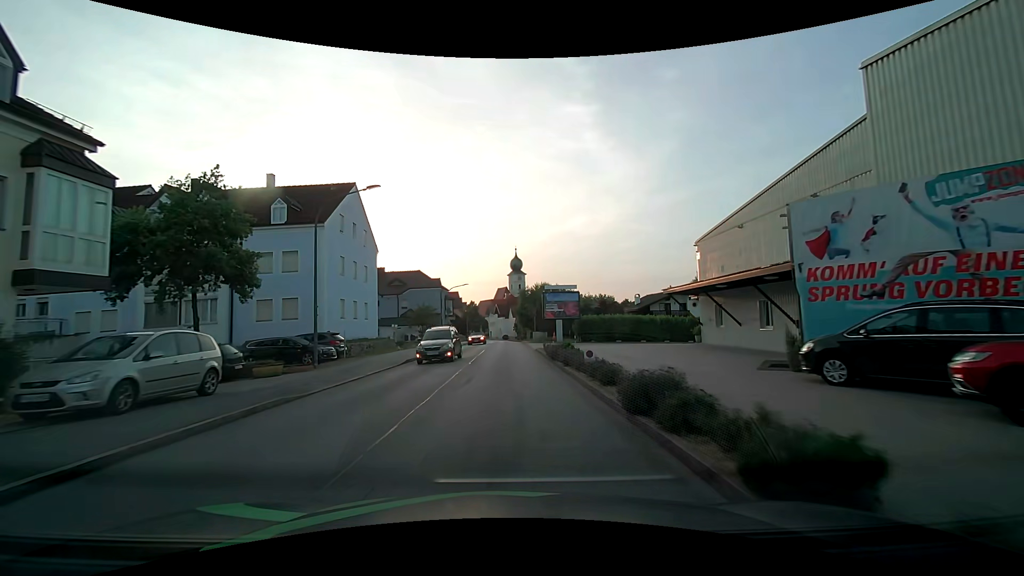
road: unclassified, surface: asphalt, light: Day
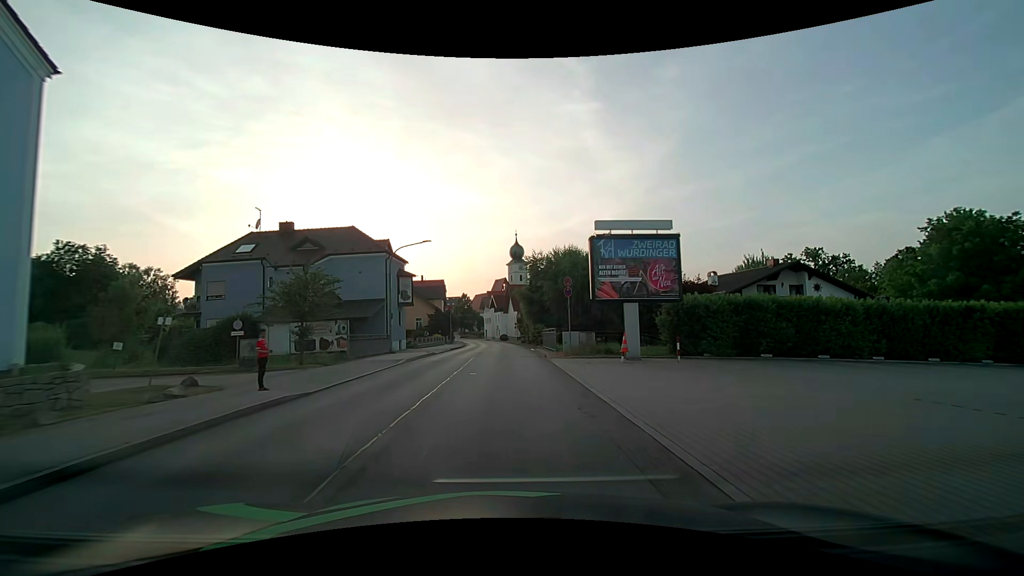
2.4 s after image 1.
(0.0, +30.4) m; 0°
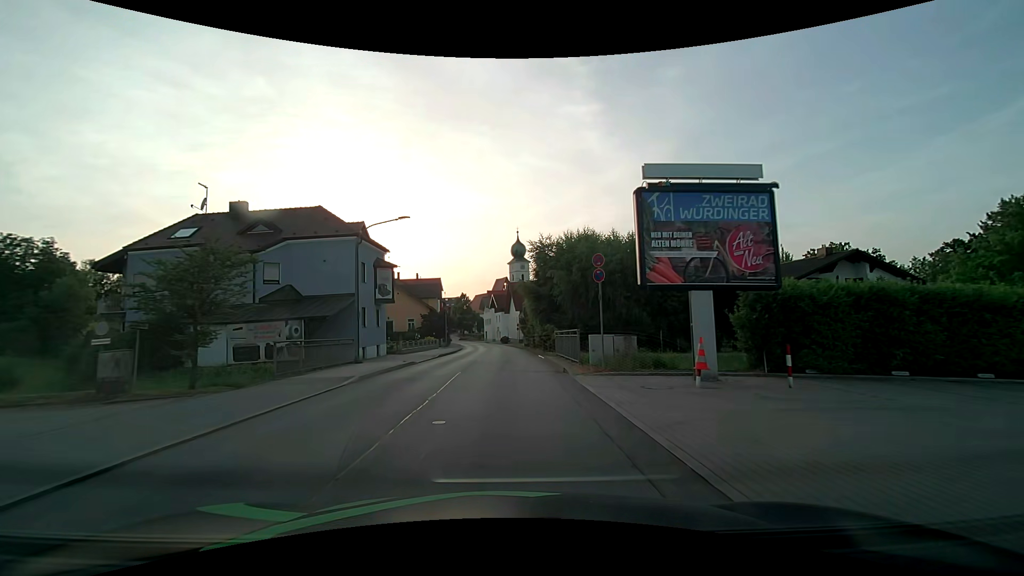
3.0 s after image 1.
(0.0, +7.6) m; 0°
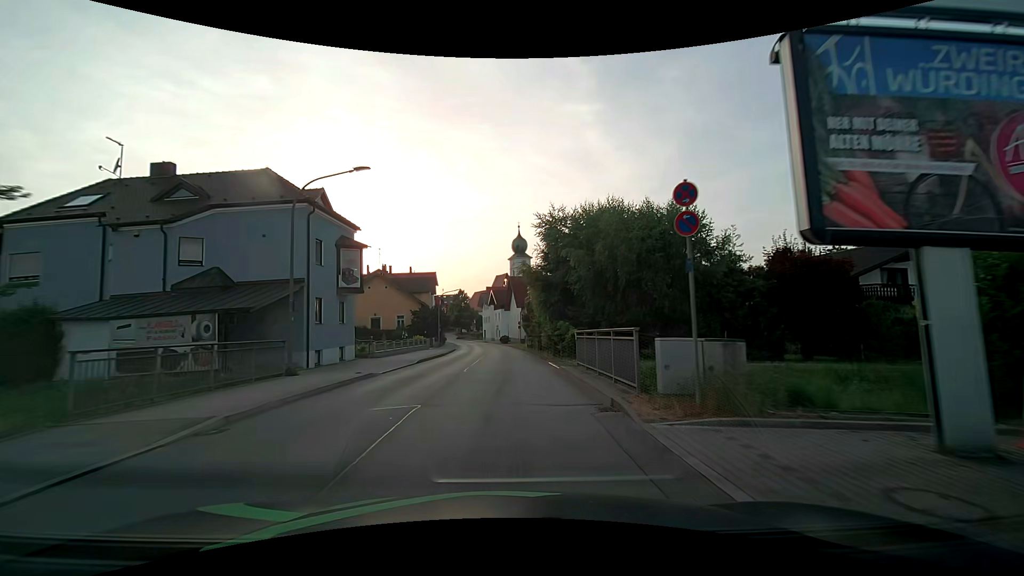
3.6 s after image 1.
(0.0, +7.6) m; 0°
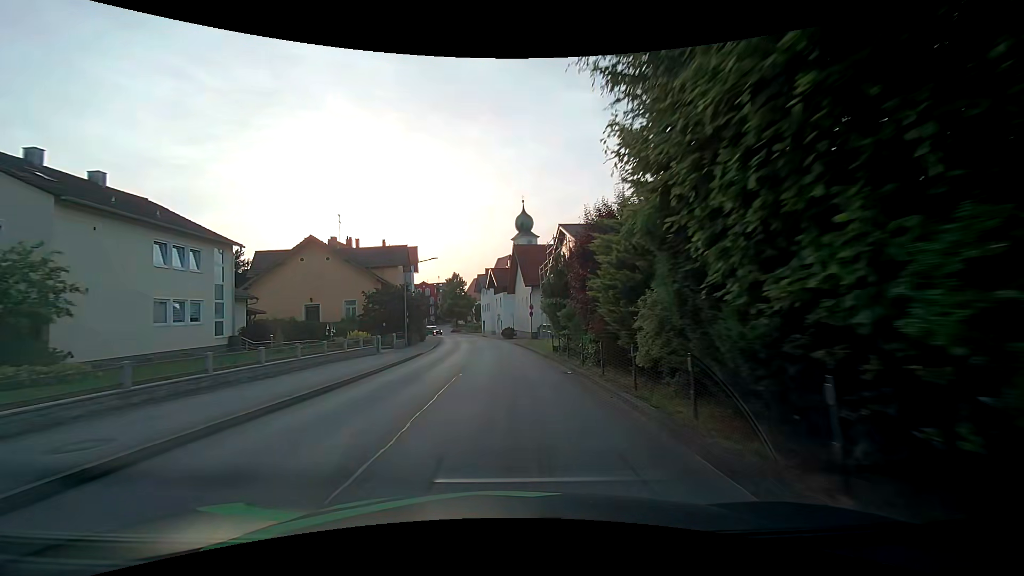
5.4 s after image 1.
(0.0, +22.9) m; -1°
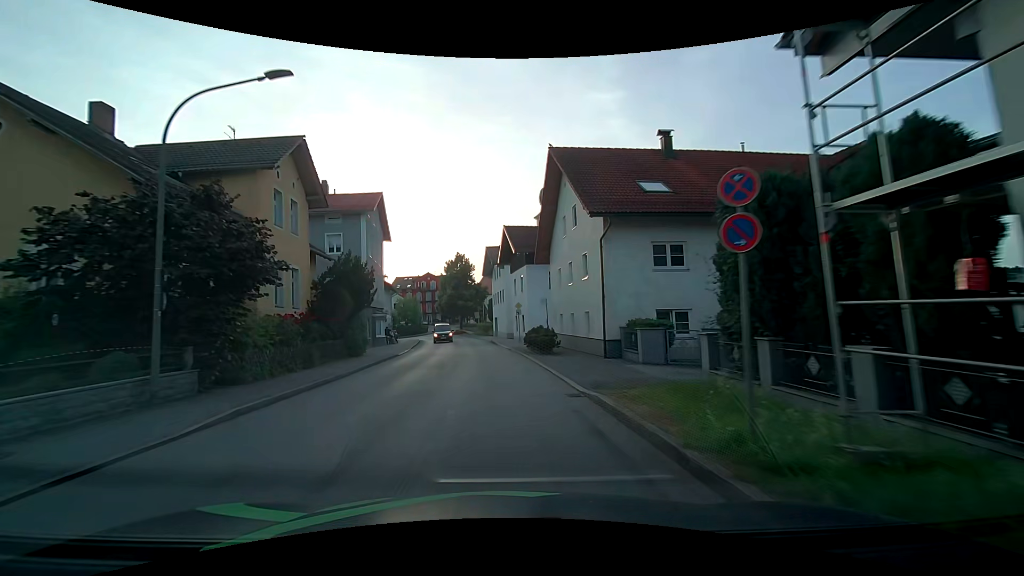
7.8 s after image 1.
(-0.5, +30.9) m; -3°
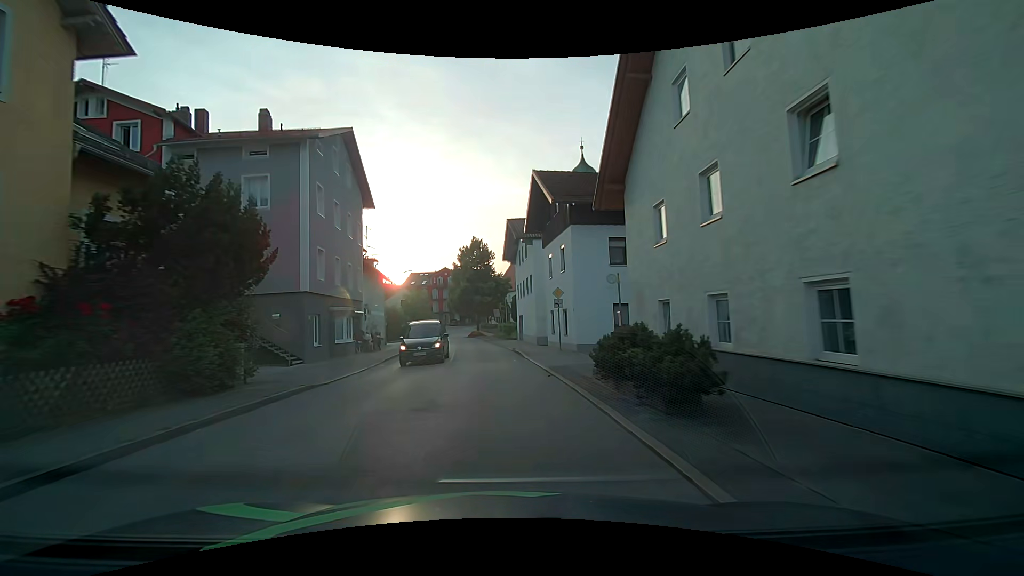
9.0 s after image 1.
(-0.2, +15.4) m; -2°
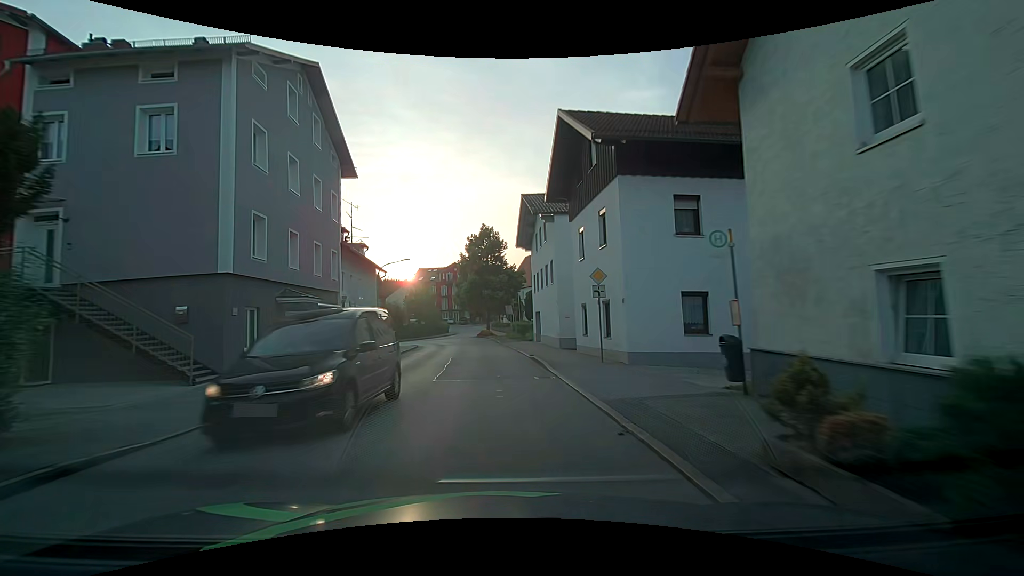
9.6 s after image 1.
(-0.1, +7.6) m; -2°
(0, +10) (0, +20) (-1, +30) (-1, +40) (-4, +50) (-10, +57) (-19, +61) (-29, +61) (-39, +62) (-49, +62) m
